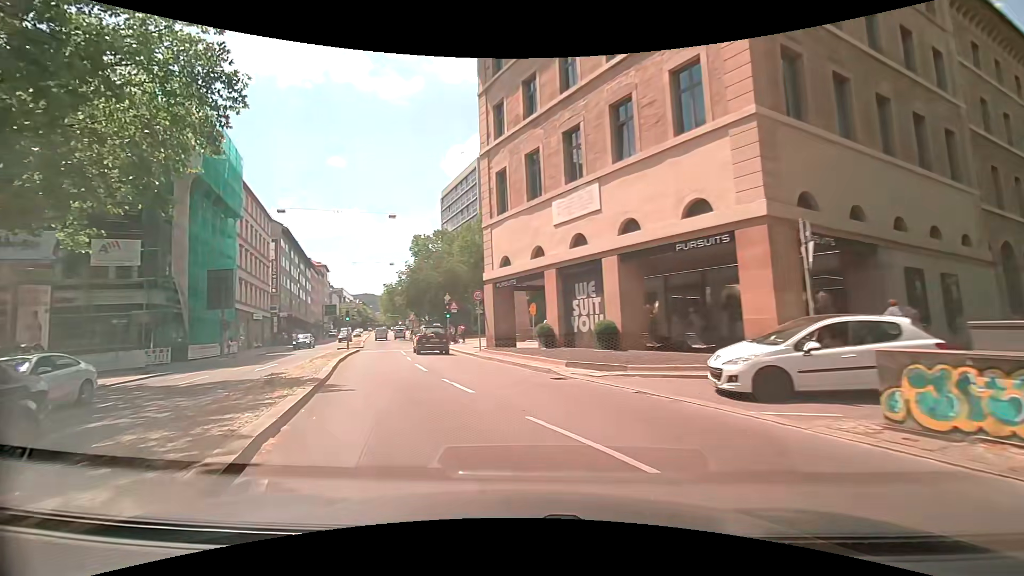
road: secondary_link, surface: asphalt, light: Day
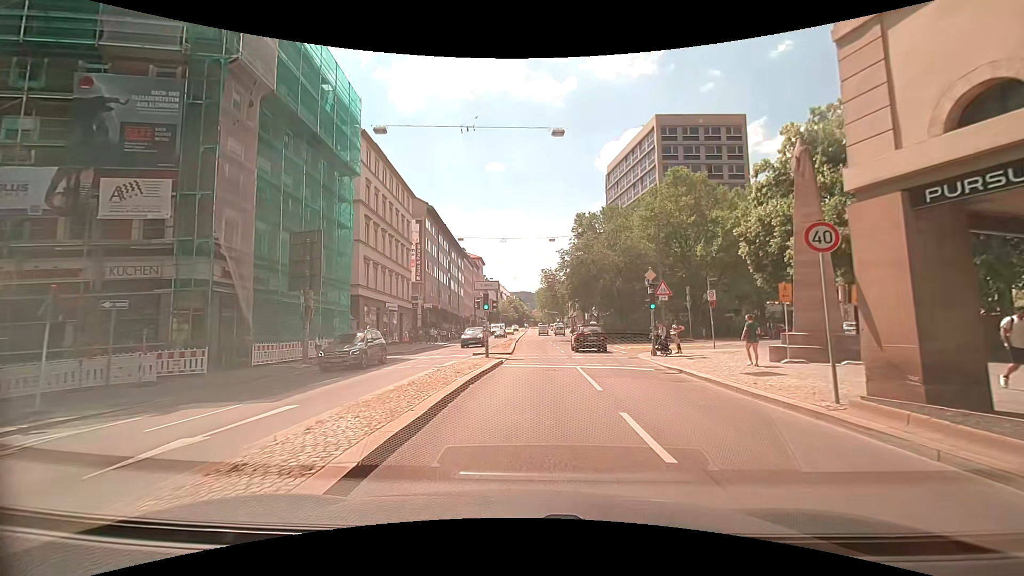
(-4.6, +16.5) m; -19°
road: secondary
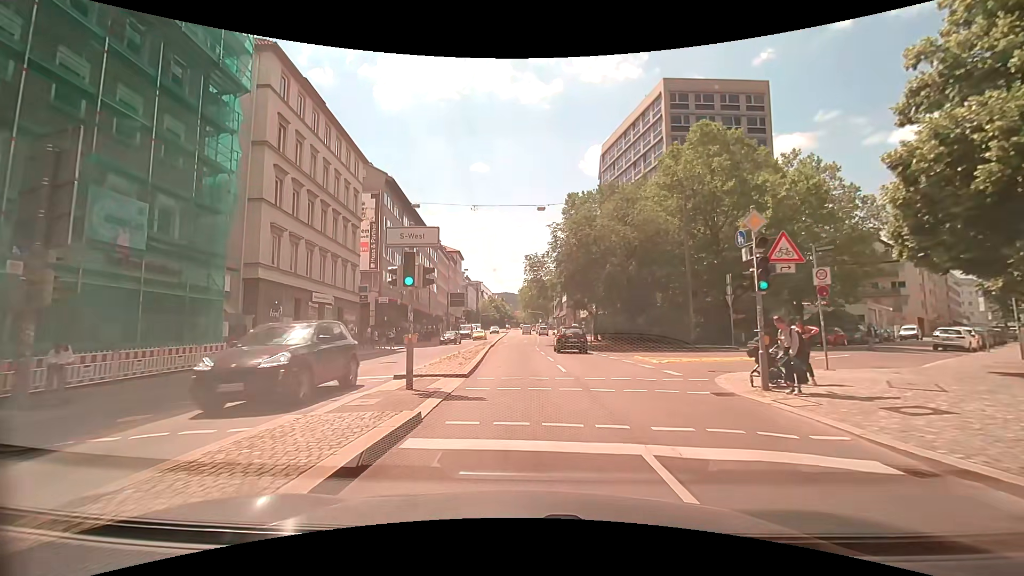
(+0.2, +13.1) m; +2°
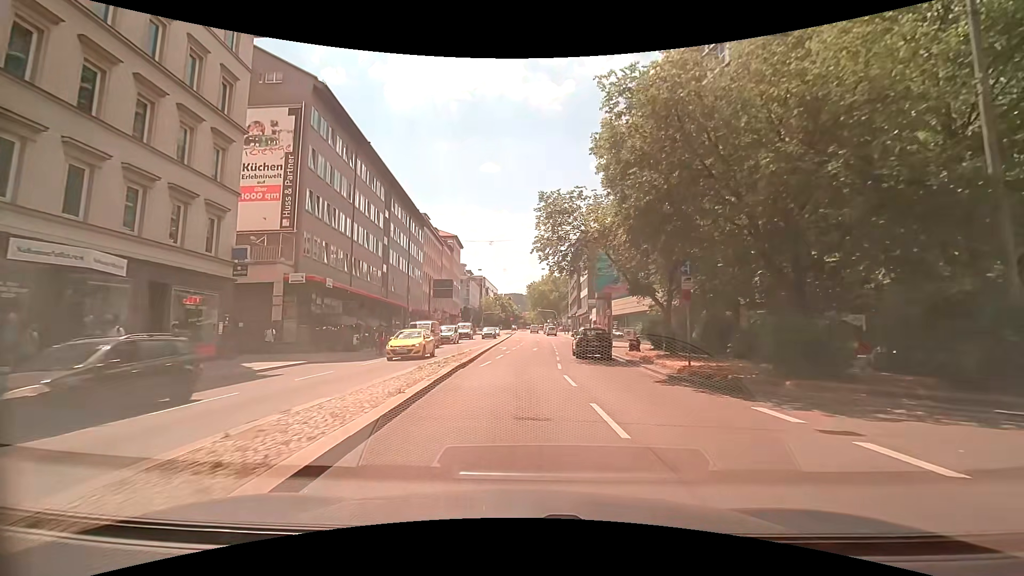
(0.0, +22.2) m; -1°
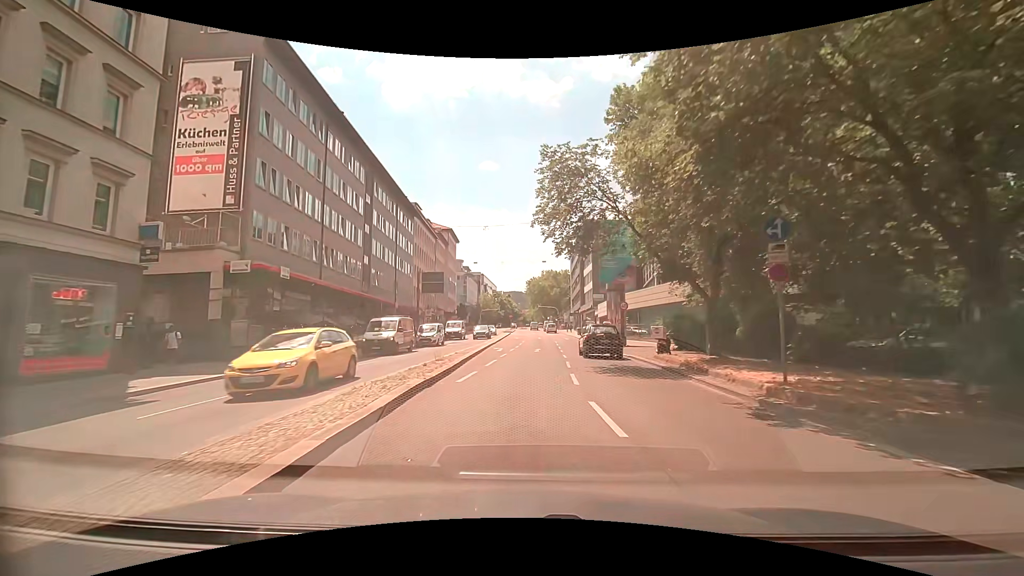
(0.0, +6.3) m; 0°
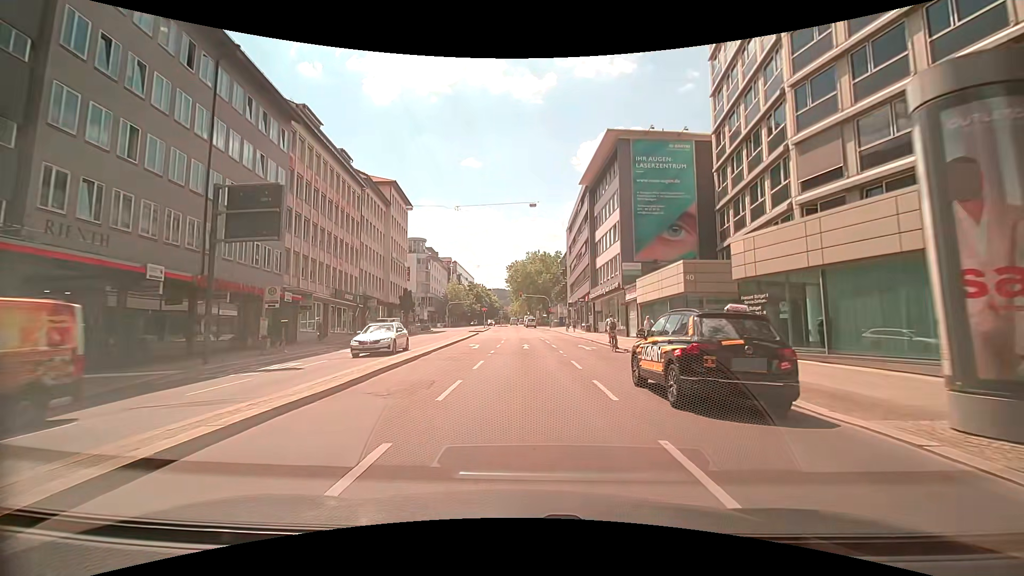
(+0.8, +33.1) m; +2°
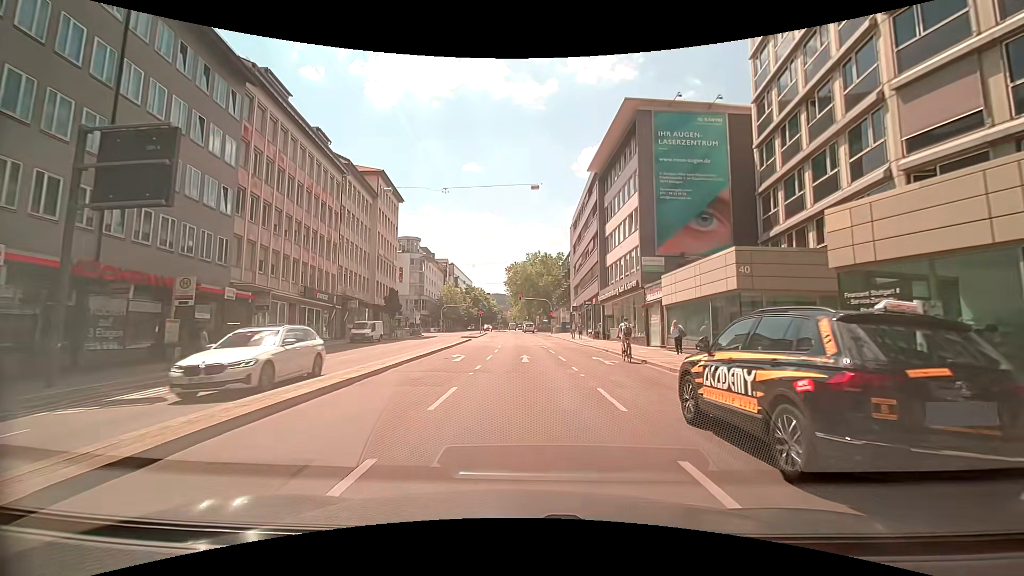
(-0.1, +6.6) m; 0°
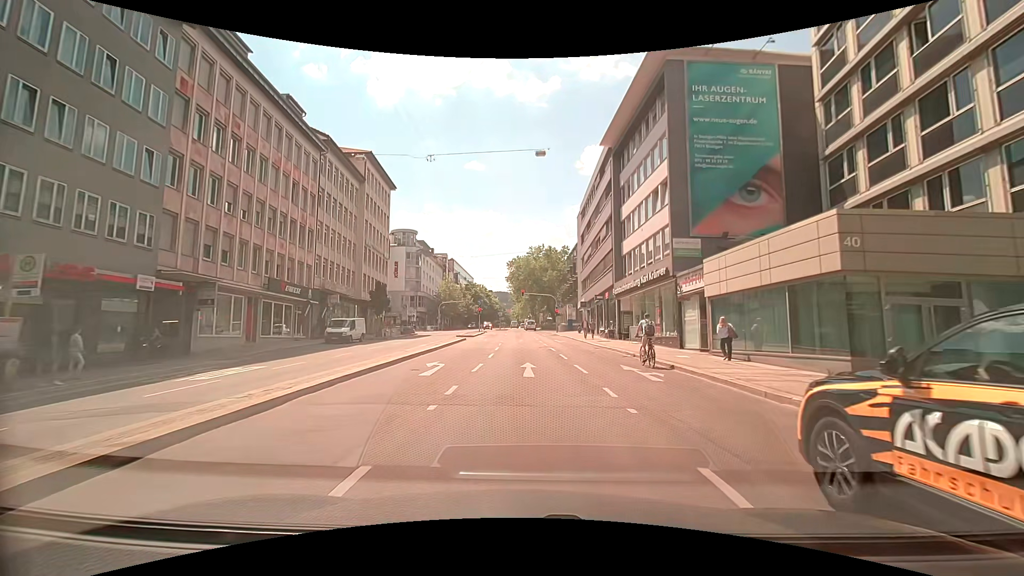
(-0.1, +6.3) m; 0°
(0, +10) (0, +20) (0, +30) (0, +40) (0, +50) (-1, +60) (-1, +70) (-1, +80) (-1, +90) (-1, +100) m
